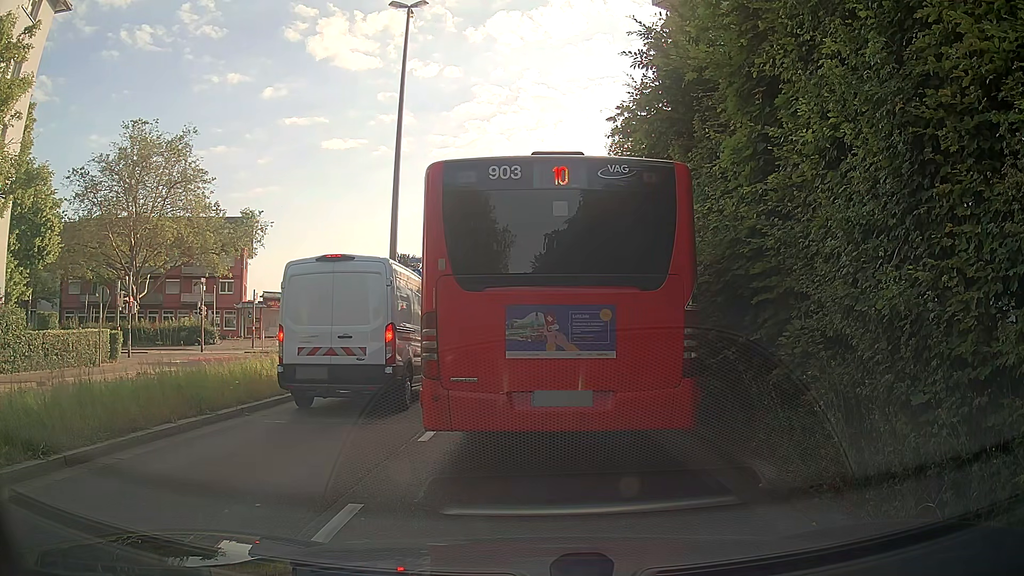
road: secondary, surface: asphalt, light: Day
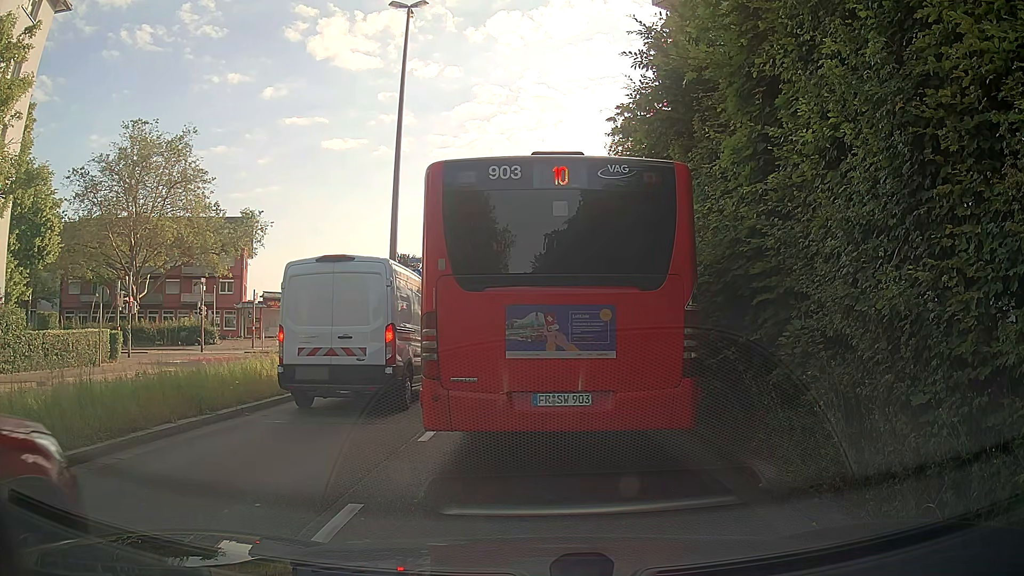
(0.0, 0.0) m; 0°
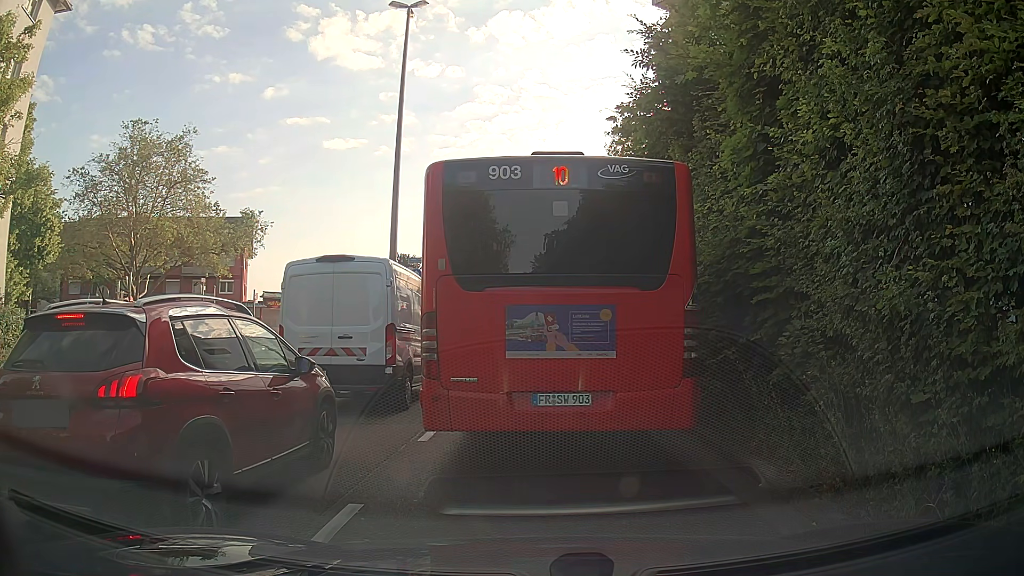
(0.0, 0.0) m; 0°
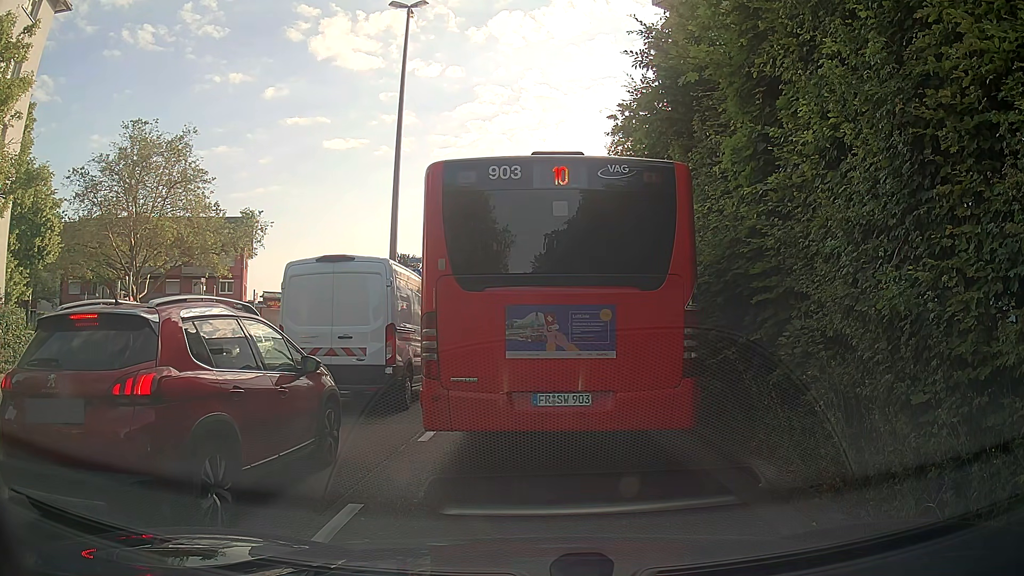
(0.0, 0.0) m; 0°
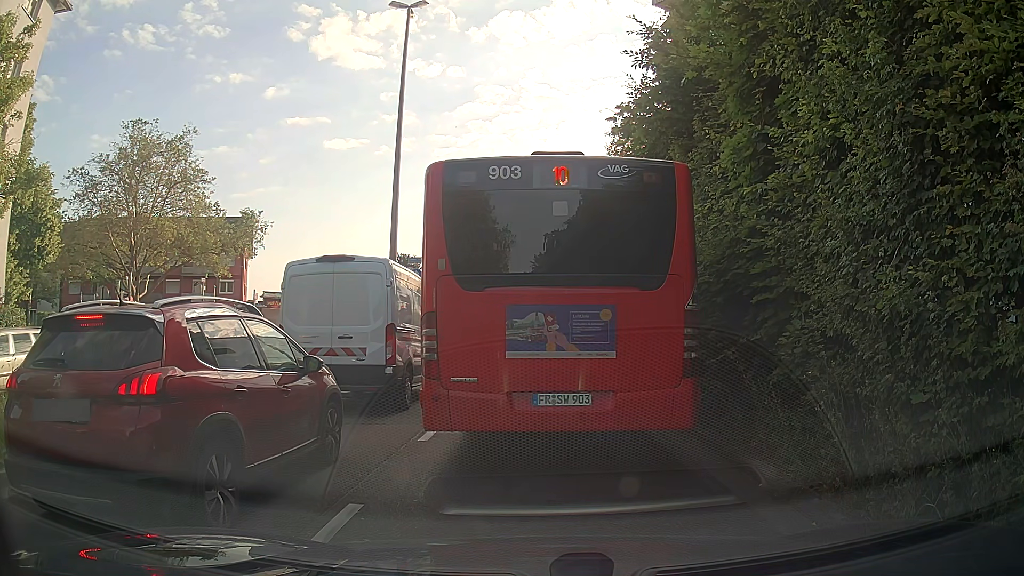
(0.0, 0.0) m; 0°
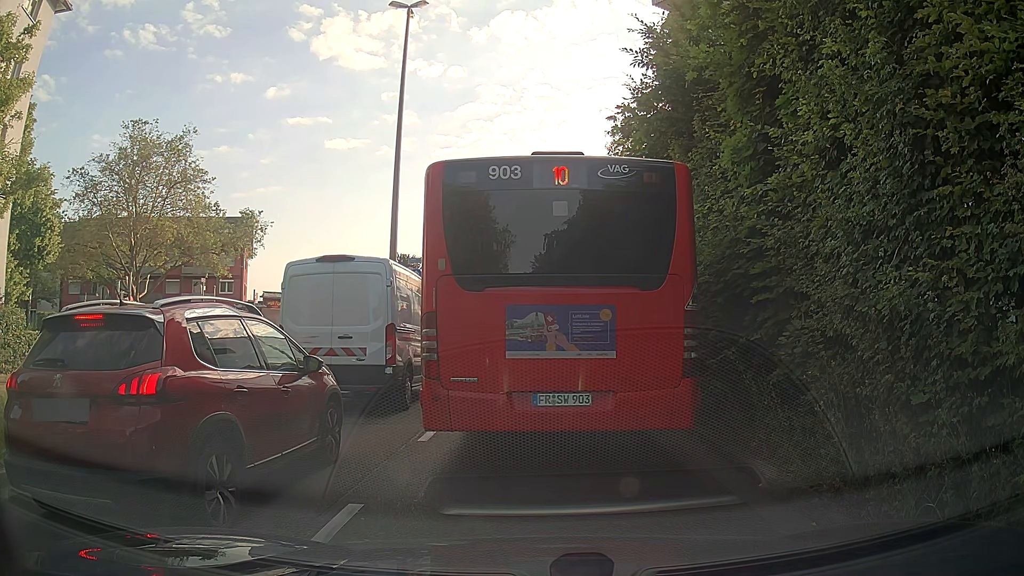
(0.0, 0.0) m; 0°
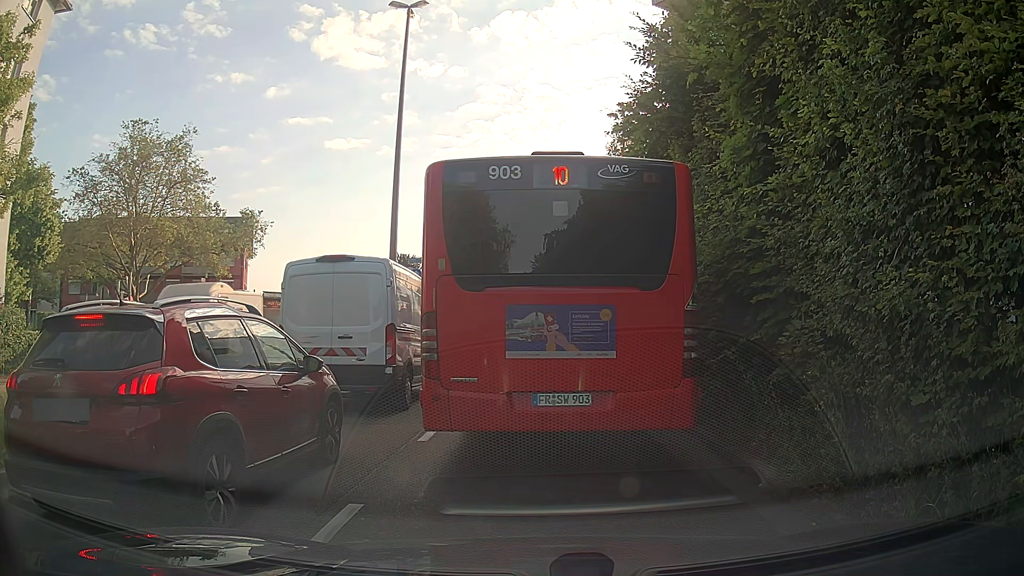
(0.0, 0.0) m; 0°
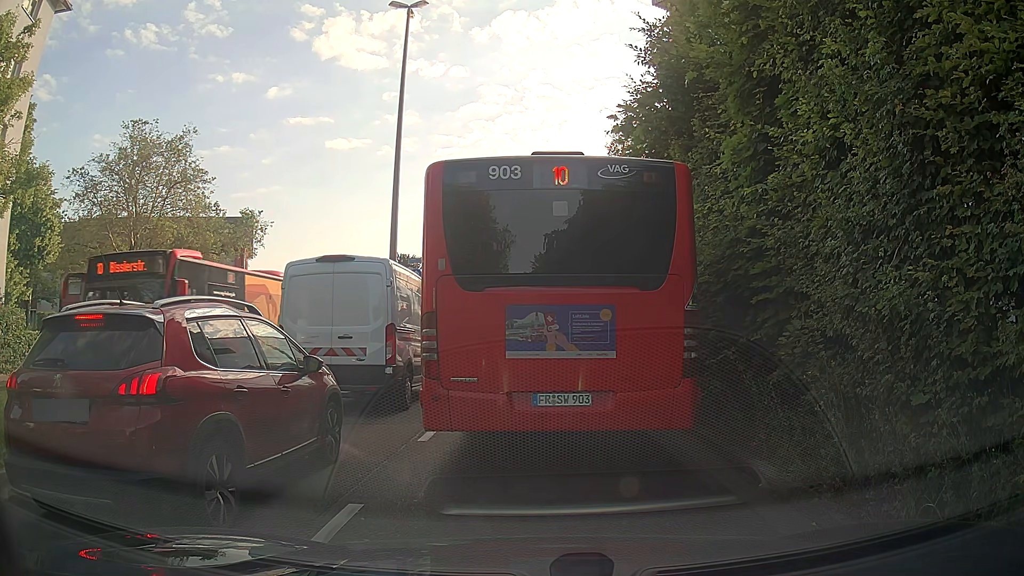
(0.0, 0.0) m; 0°
